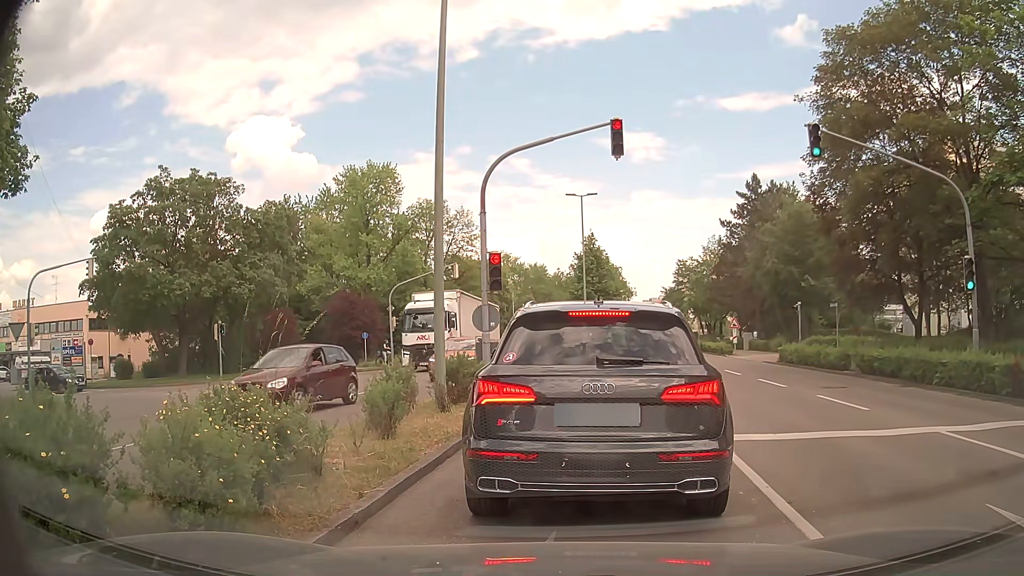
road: tertiary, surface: asphalt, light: Day
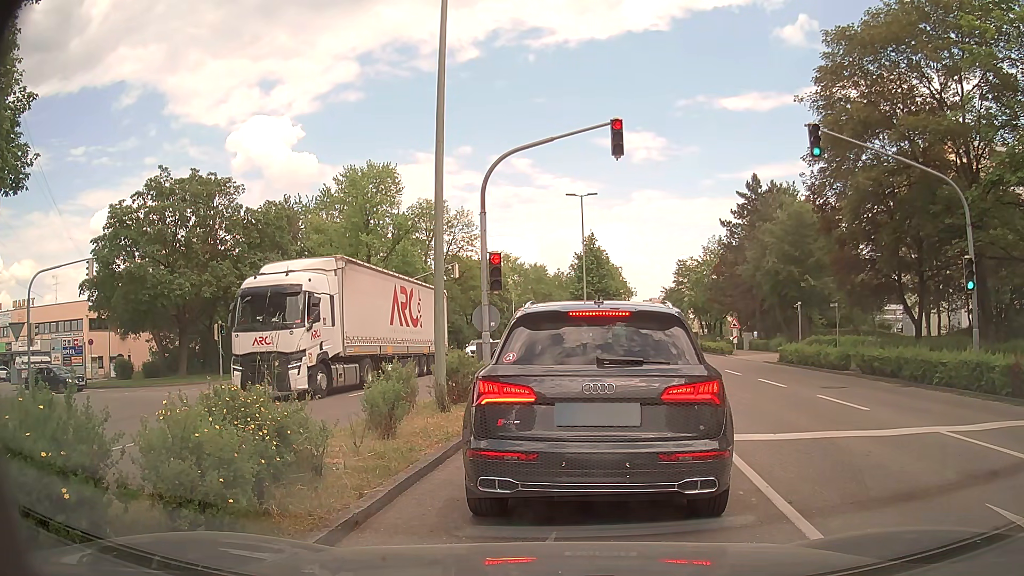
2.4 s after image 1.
(0.0, 0.0) m; 0°
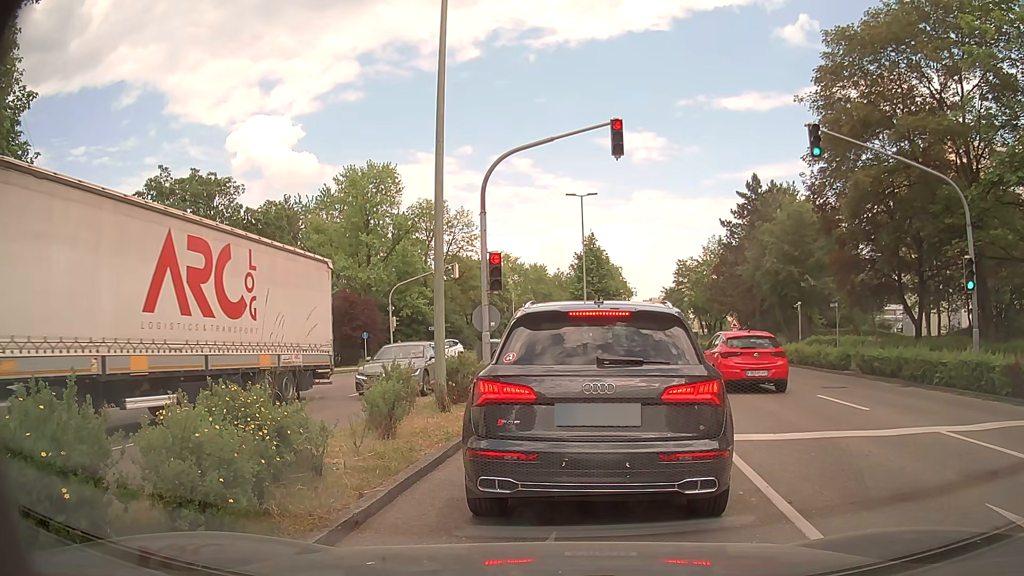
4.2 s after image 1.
(0.0, 0.0) m; 0°
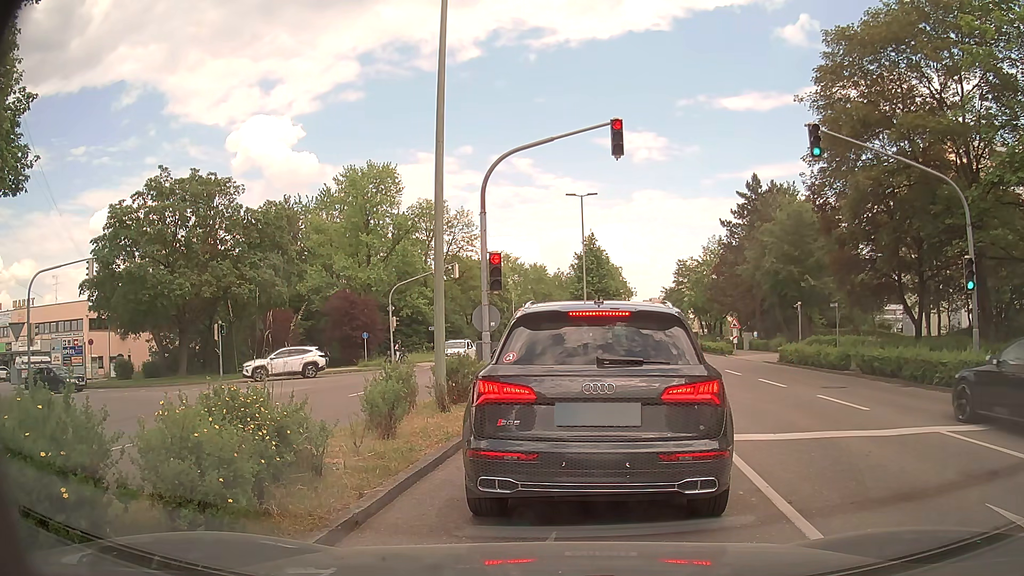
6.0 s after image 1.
(0.0, 0.0) m; 0°
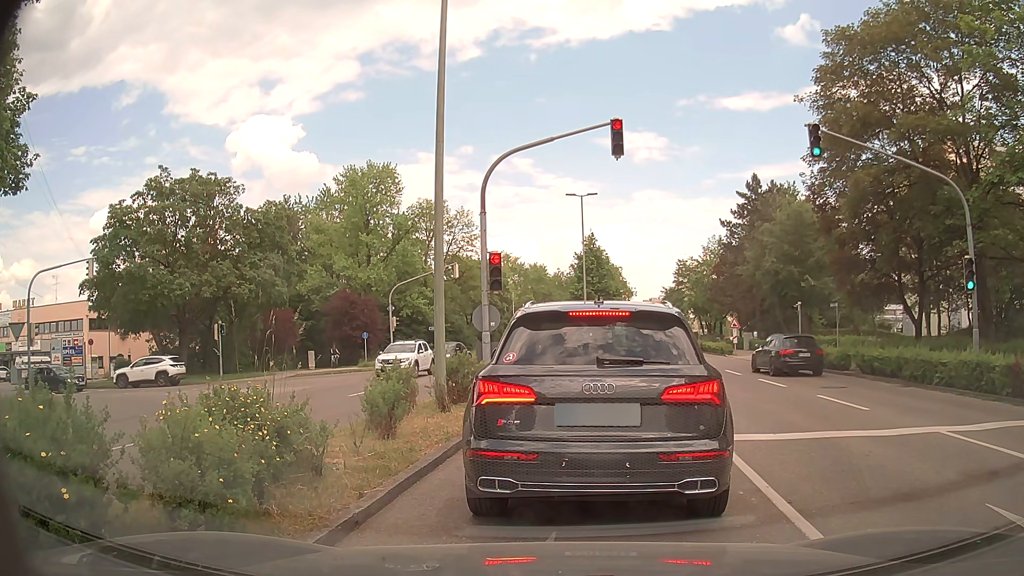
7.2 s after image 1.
(0.0, 0.0) m; 0°
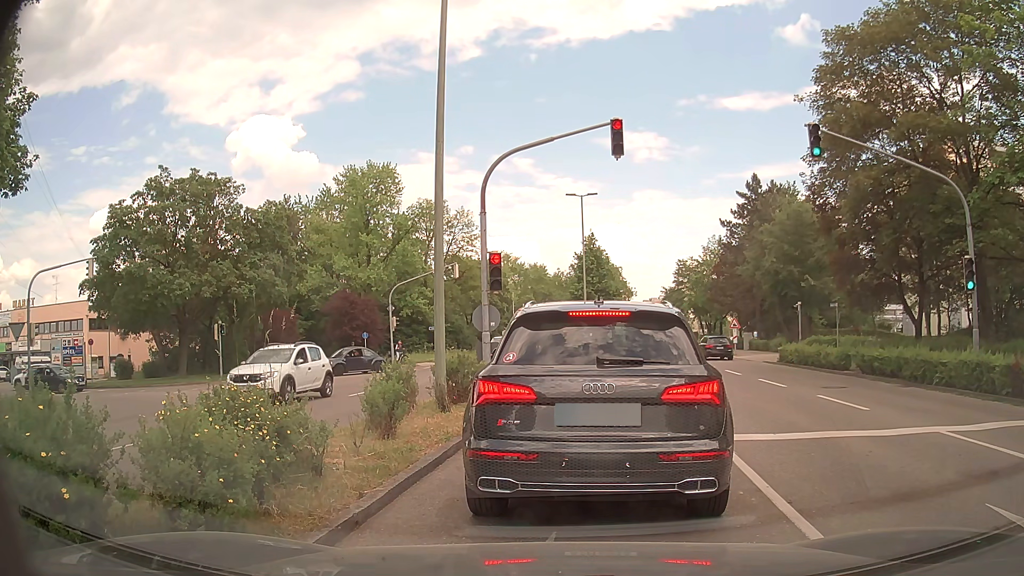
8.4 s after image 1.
(0.0, 0.0) m; 0°
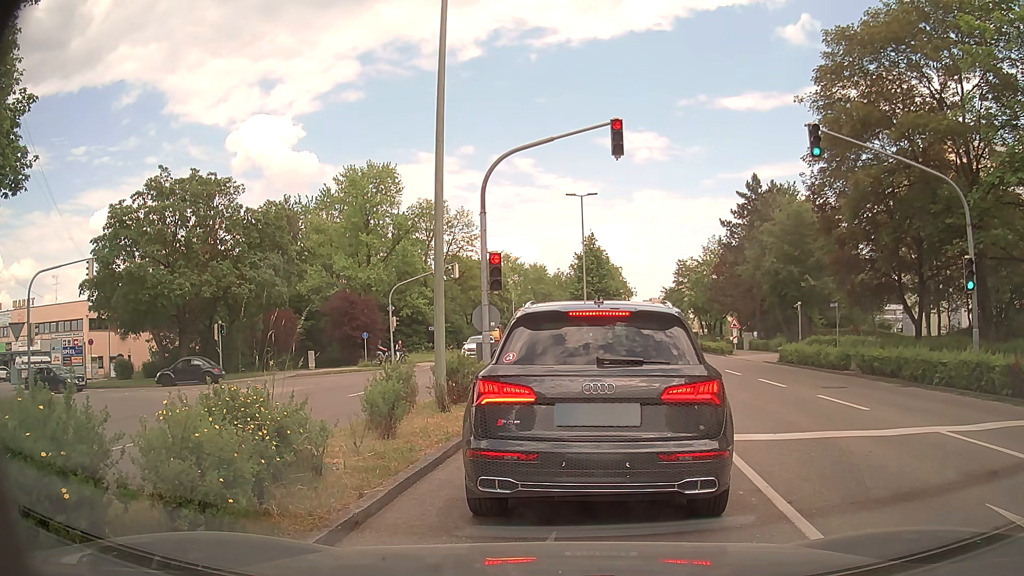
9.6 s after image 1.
(0.0, 0.0) m; 0°
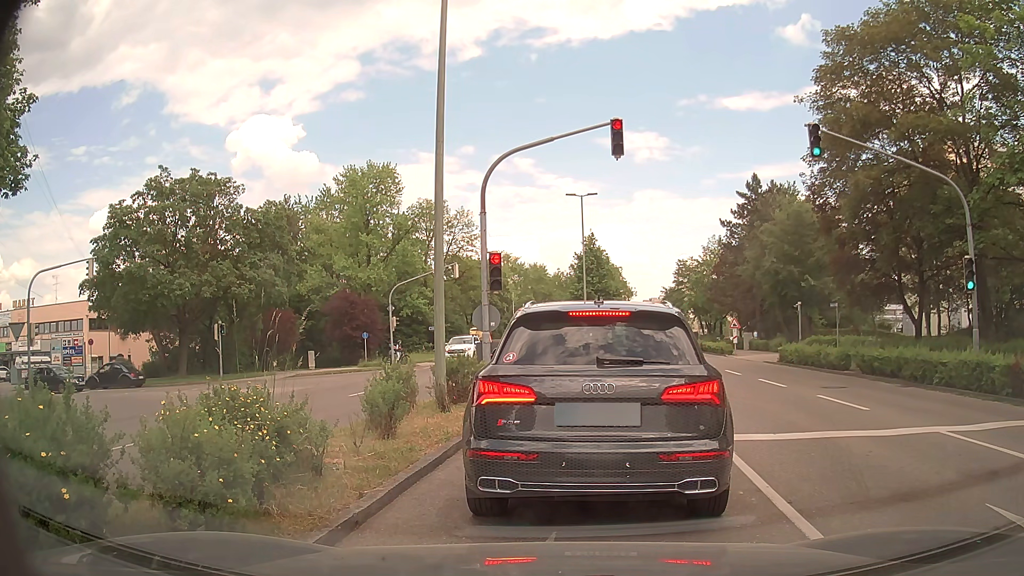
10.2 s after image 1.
(0.0, 0.0) m; 0°
(+1, +10) (+2, +20) (-2, +29) (-11, +33) (-21, +34) (-31, +35) (-40, +37) (-50, +38) (-60, +39) (-70, +40) m
